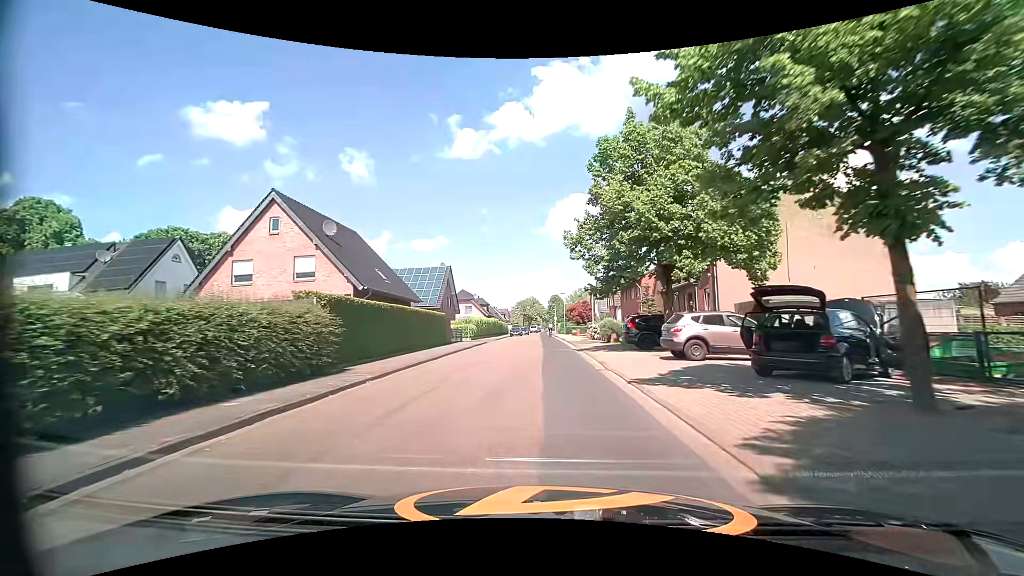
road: residential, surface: asphalt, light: Day
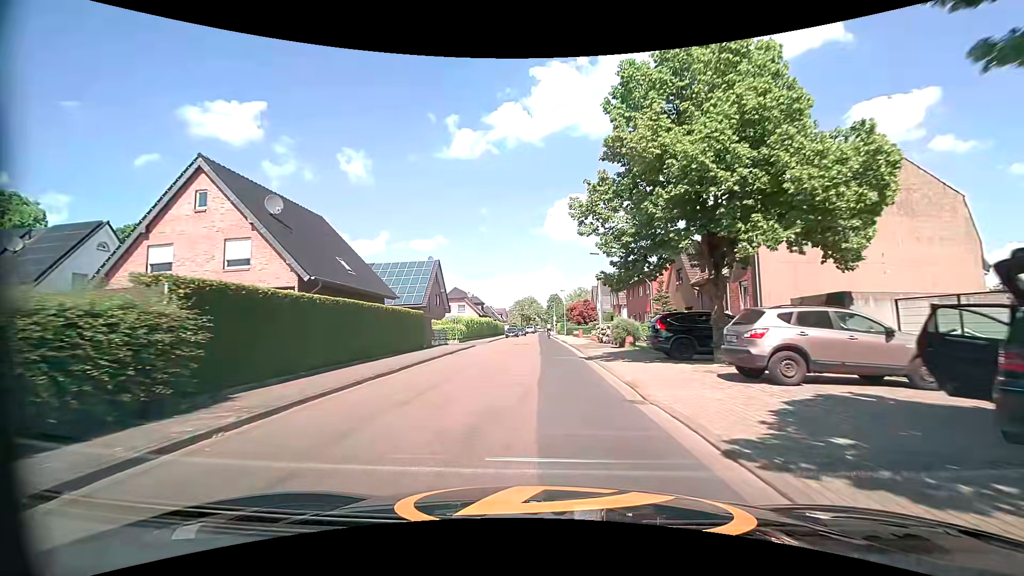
(0.0, +6.1) m; 0°
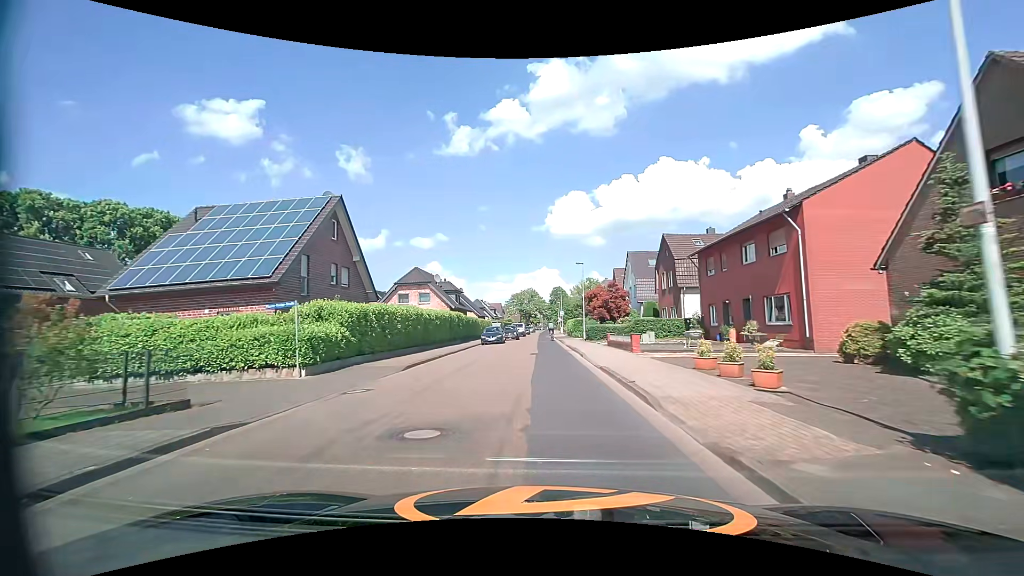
(-0.3, +28.8) m; -1°
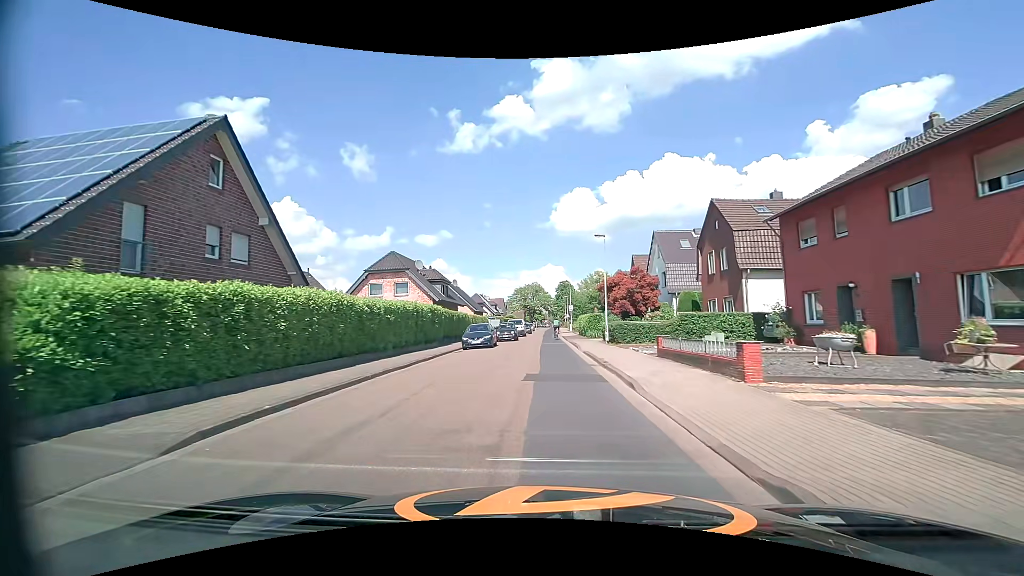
(0.0, +11.3) m; -1°
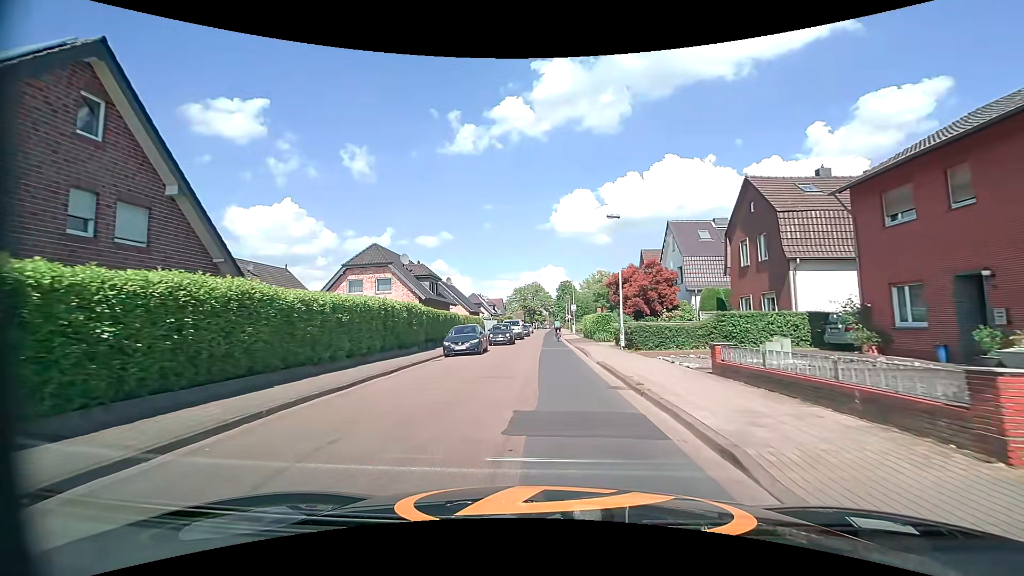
(0.0, +5.3) m; +1°
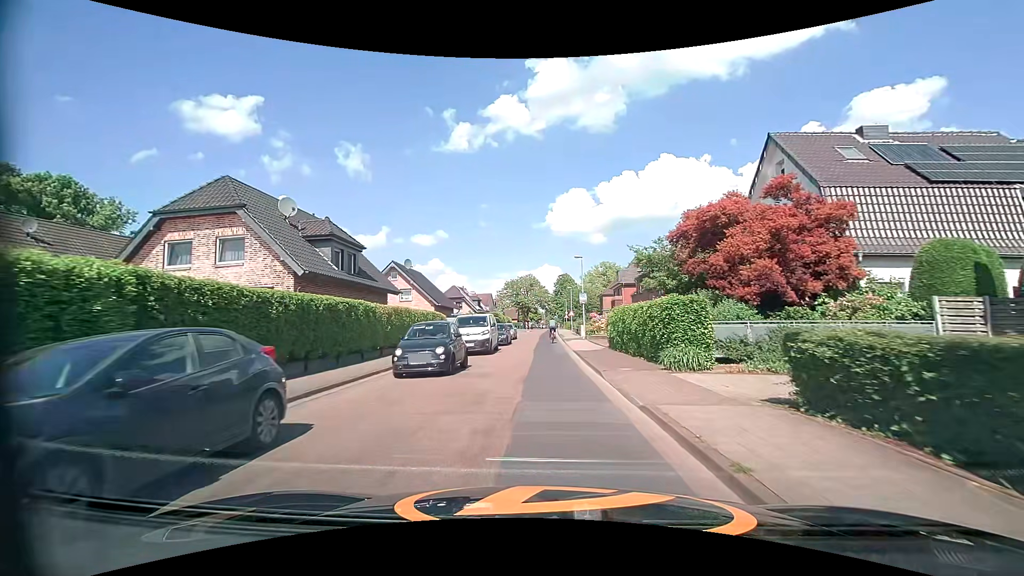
(0.0, +20.0) m; 0°
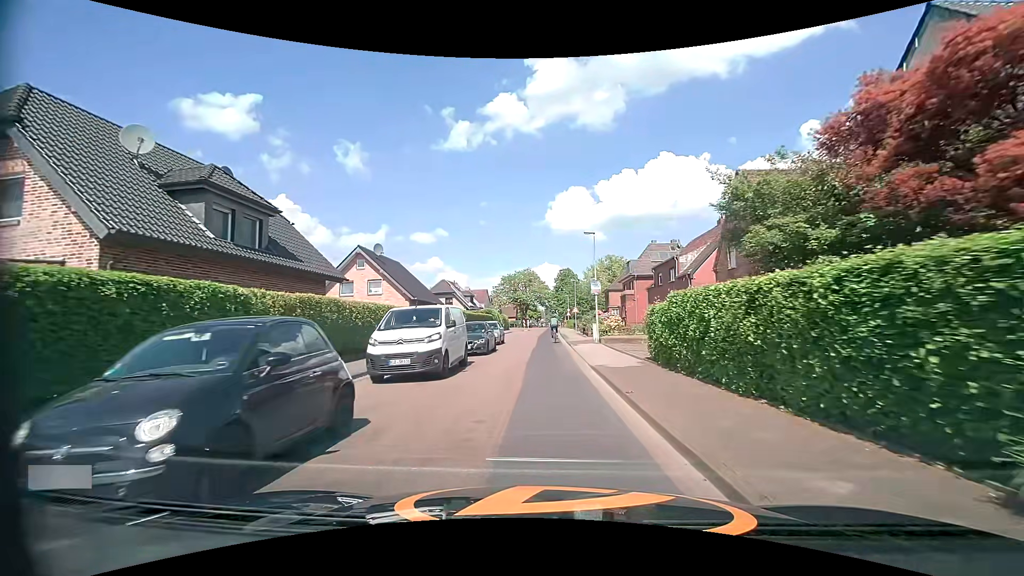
(0.0, +9.5) m; 0°
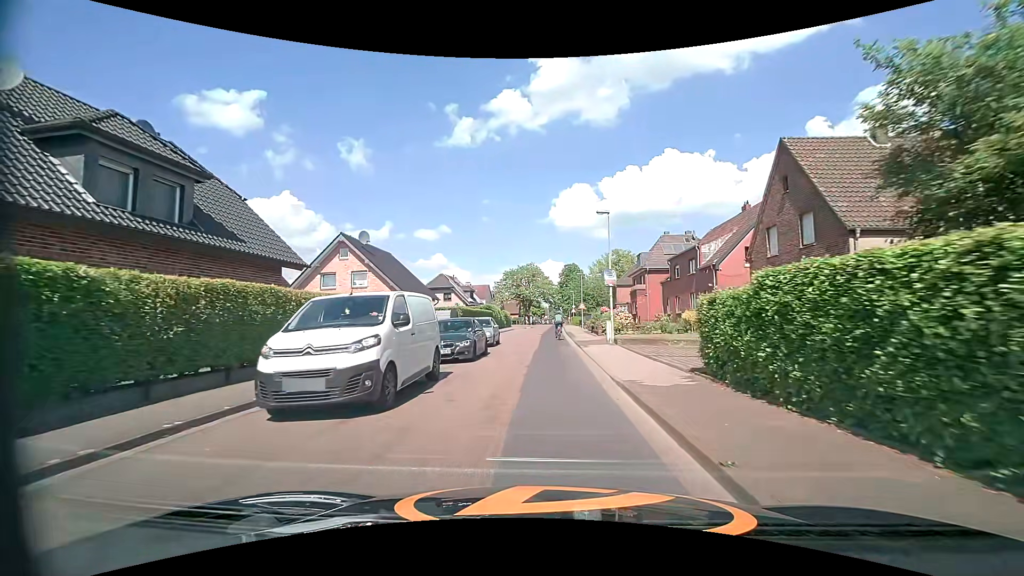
(0.0, +4.5) m; -1°
(0, +10) (0, +20) (0, +30) (+1, +40) (+1, +50) (+1, +60) (+2, +70) (+2, +80) (+2, +90) (+3, +100) m
